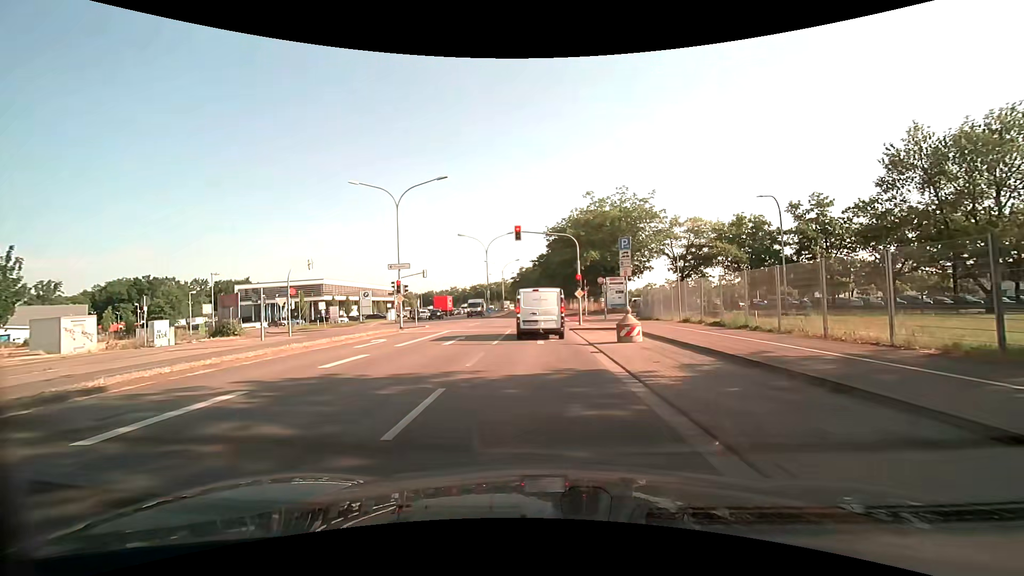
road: secondary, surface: asphalt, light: Day
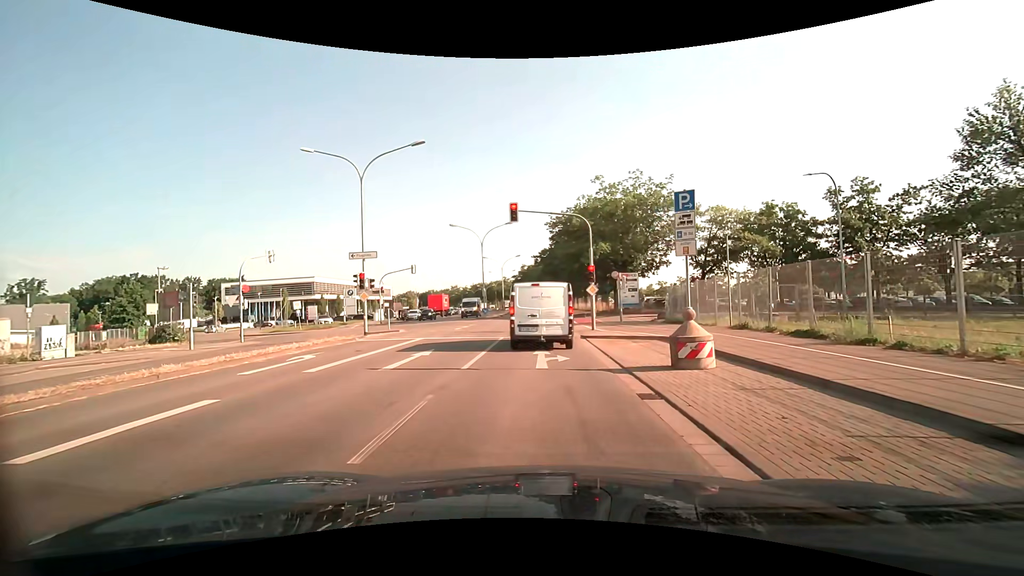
(-0.1, +6.6) m; -1°
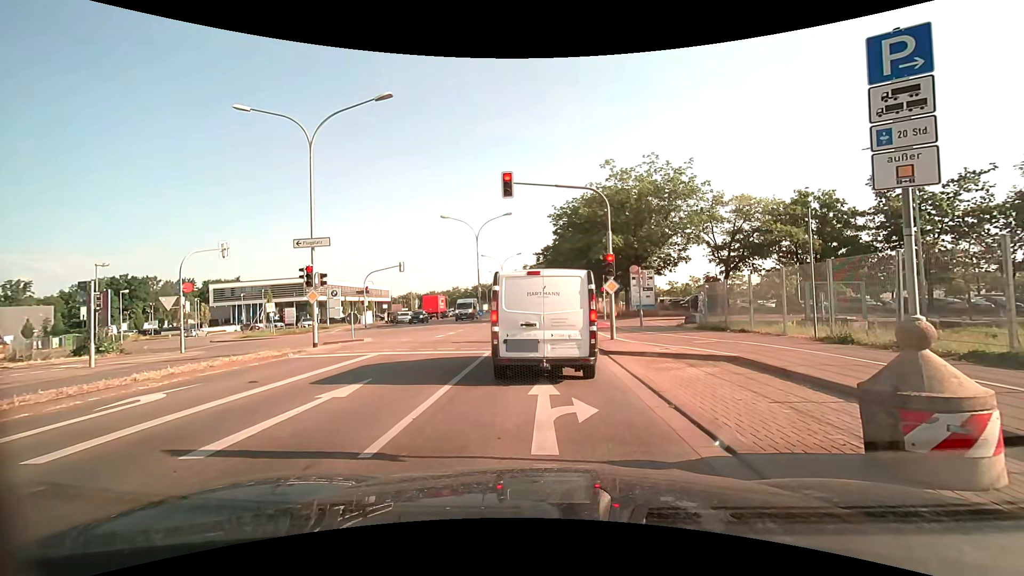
(0.0, +5.7) m; 0°
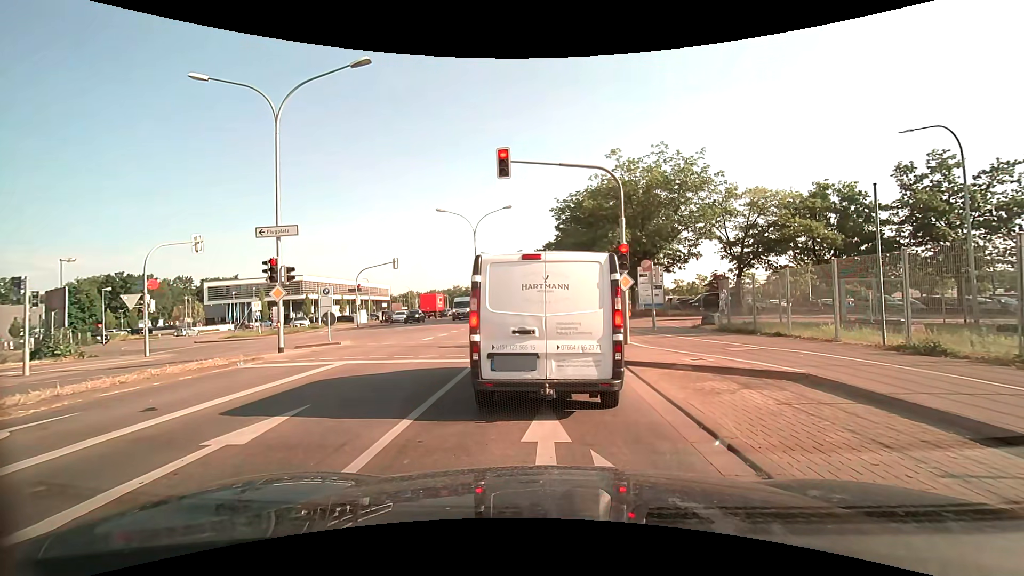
(0.0, +2.5) m; 0°
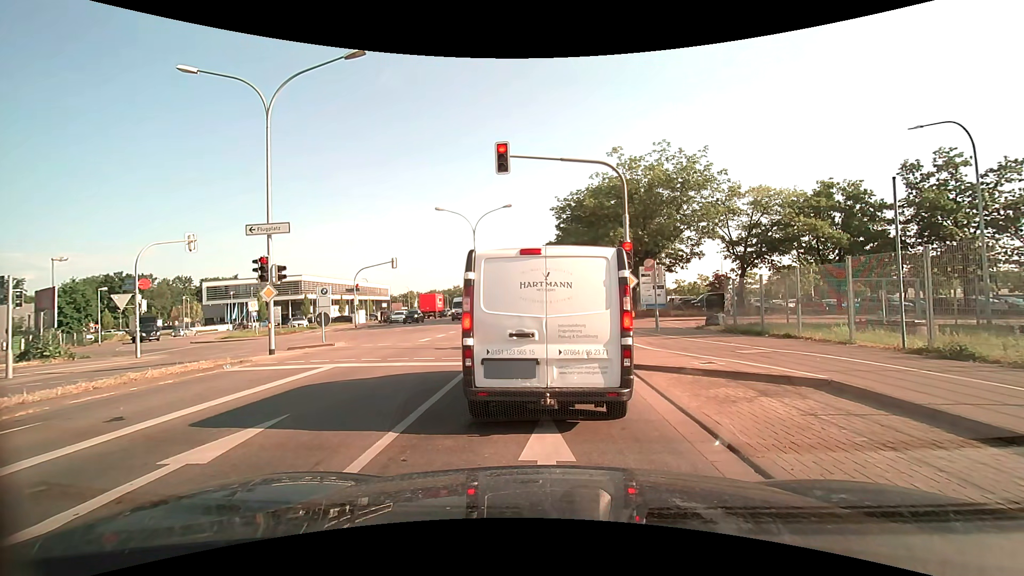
(0.0, +0.6) m; 0°
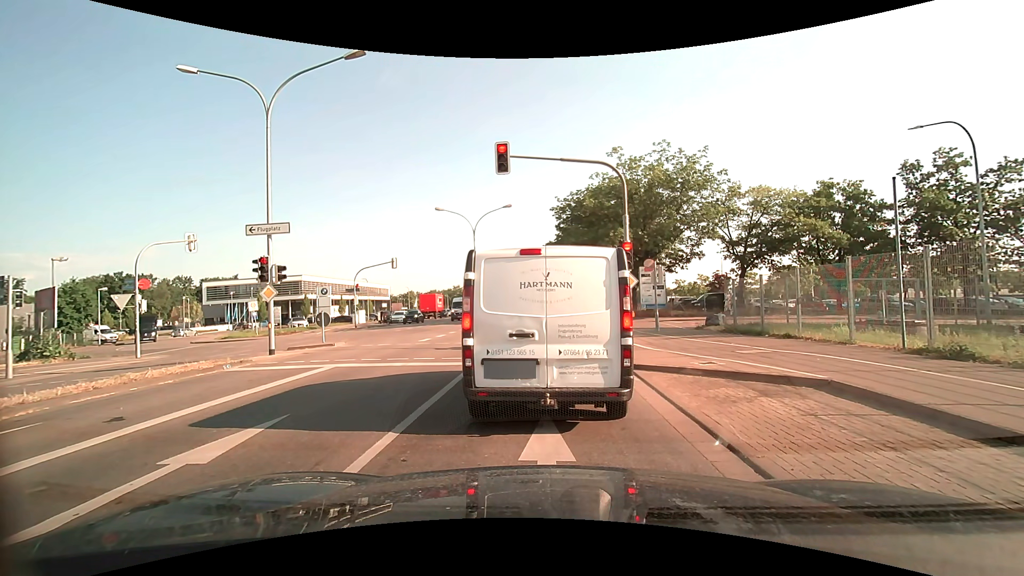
(0.0, 0.0) m; 0°
(0, +10) (0, +20) (0, +30) (-1, +40) (-1, +50) (-1, +60) (-1, +70) (-2, +80) (-2, +90) (-3, +100) m
